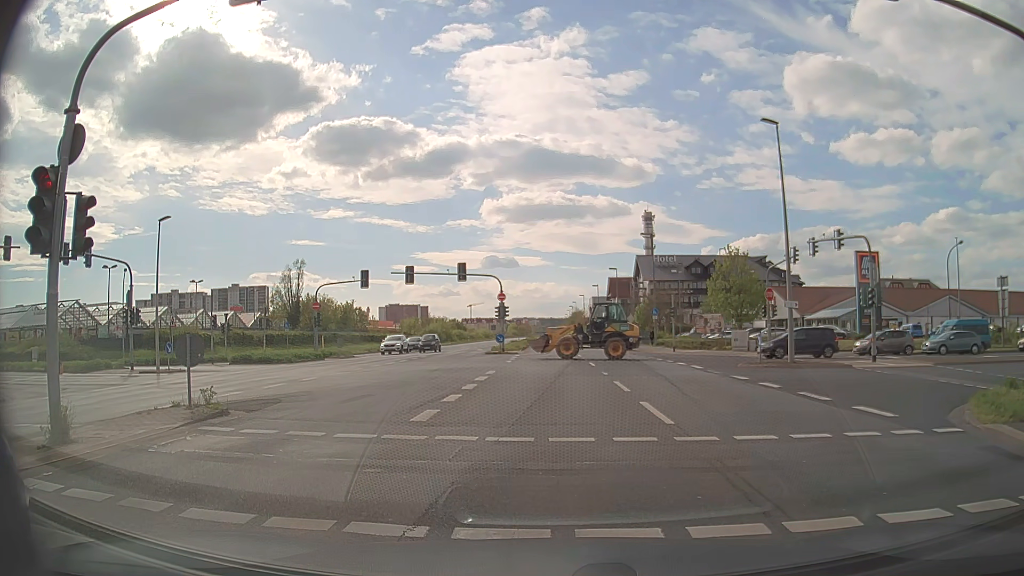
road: primary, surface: asphalt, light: Day
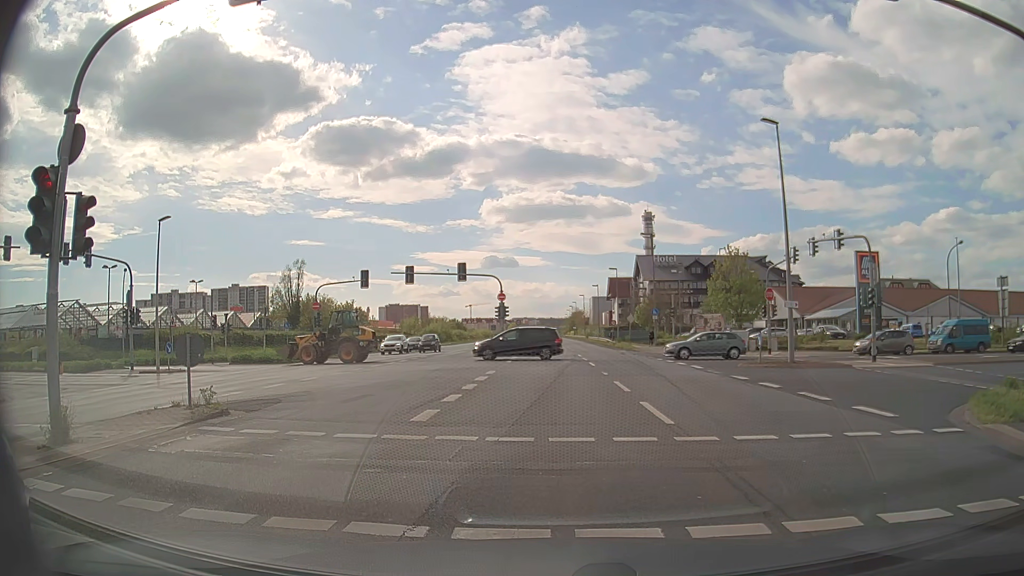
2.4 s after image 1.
(0.0, 0.0) m; 0°
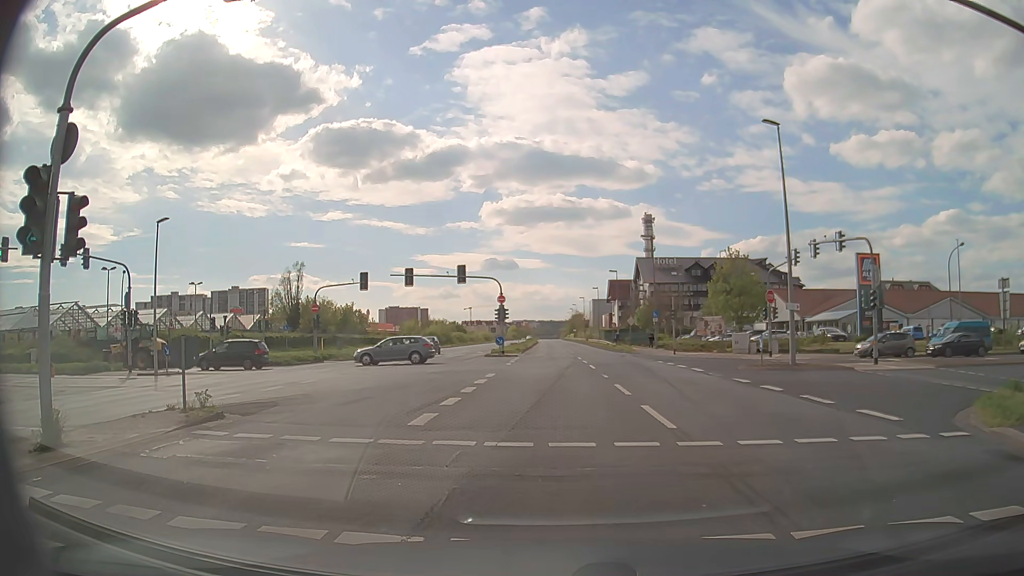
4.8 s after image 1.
(0.0, +0.2) m; 0°
(0, +10) (0, +20) (0, +30) (0, +40) (0, +50) (0, +60) (0, +70) (0, +80) (0, +90) (0, +100) m
